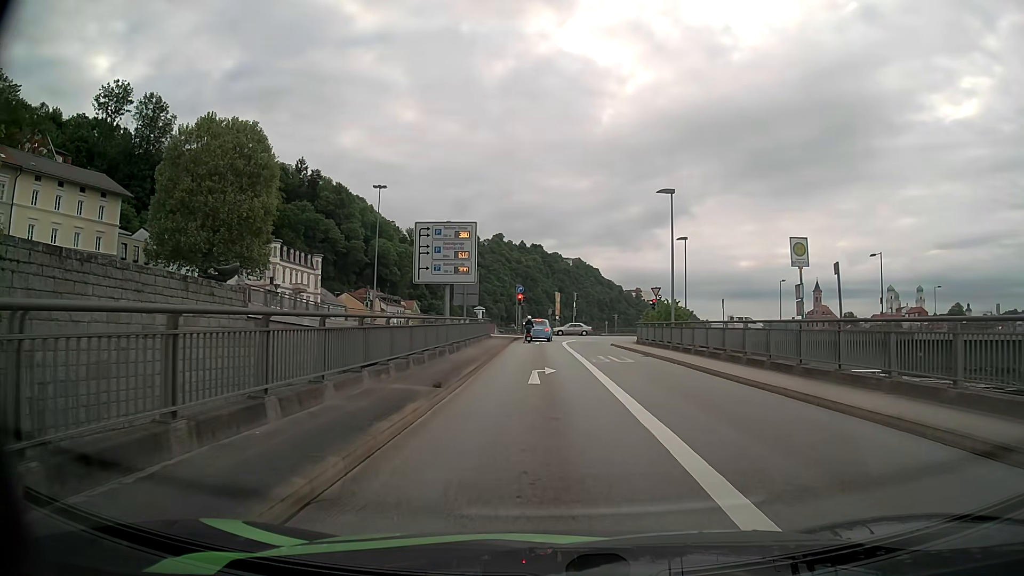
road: primary_link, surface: asphalt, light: Day
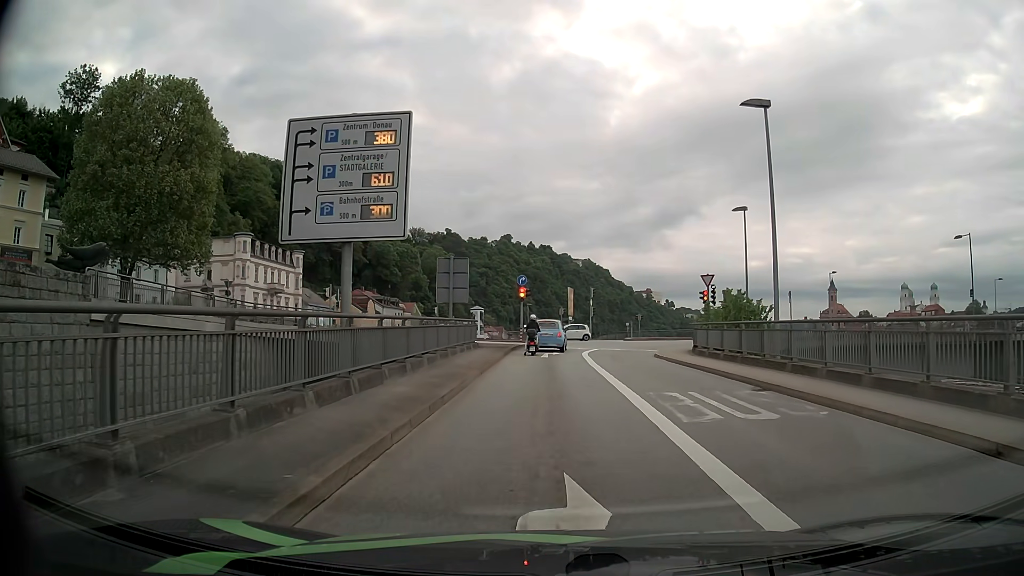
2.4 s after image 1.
(0.0, +13.9) m; 0°
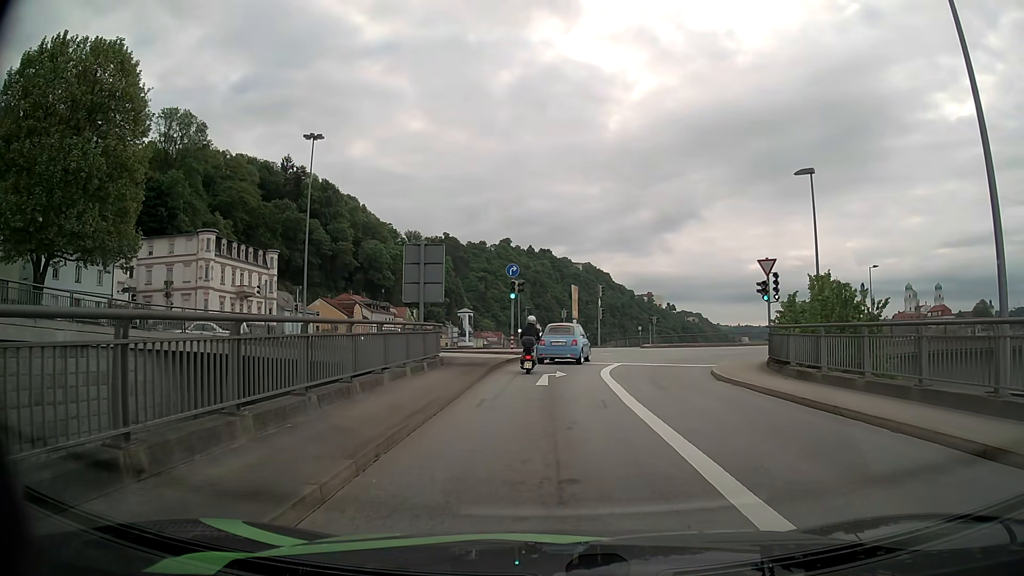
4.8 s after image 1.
(0.0, +10.5) m; 0°
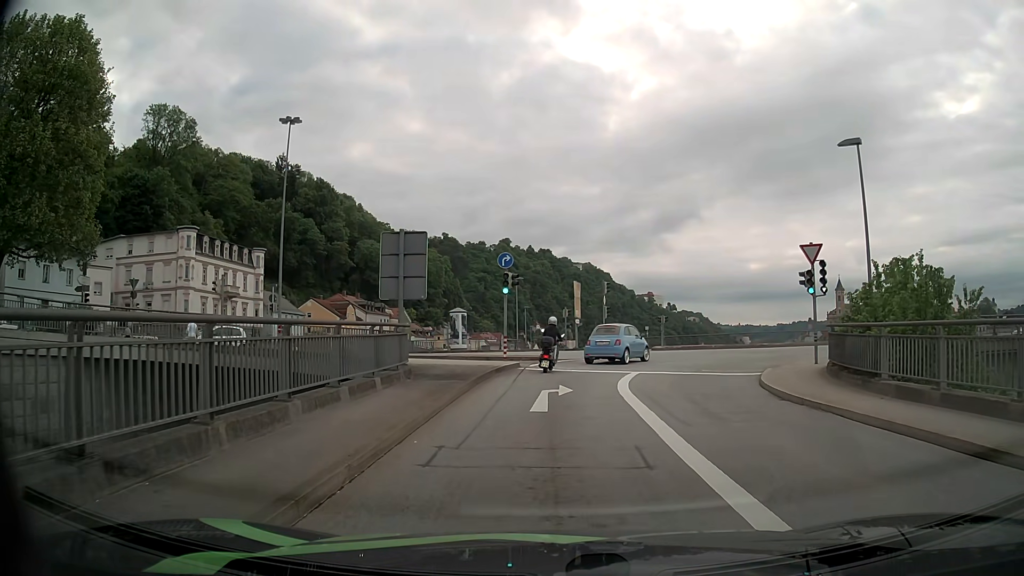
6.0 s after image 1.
(0.0, +5.0) m; 0°
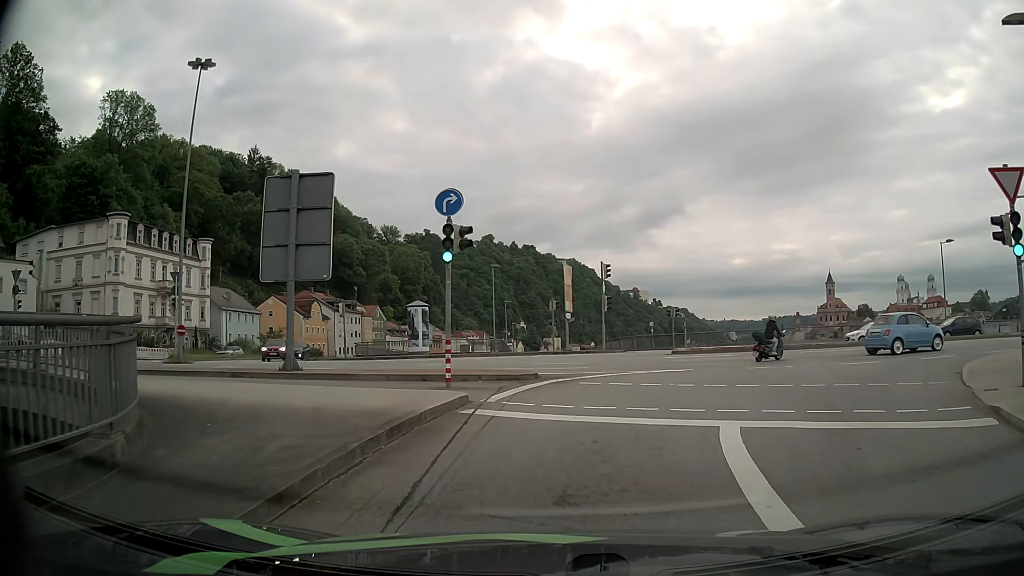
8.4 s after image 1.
(0.0, +11.9) m; +1°
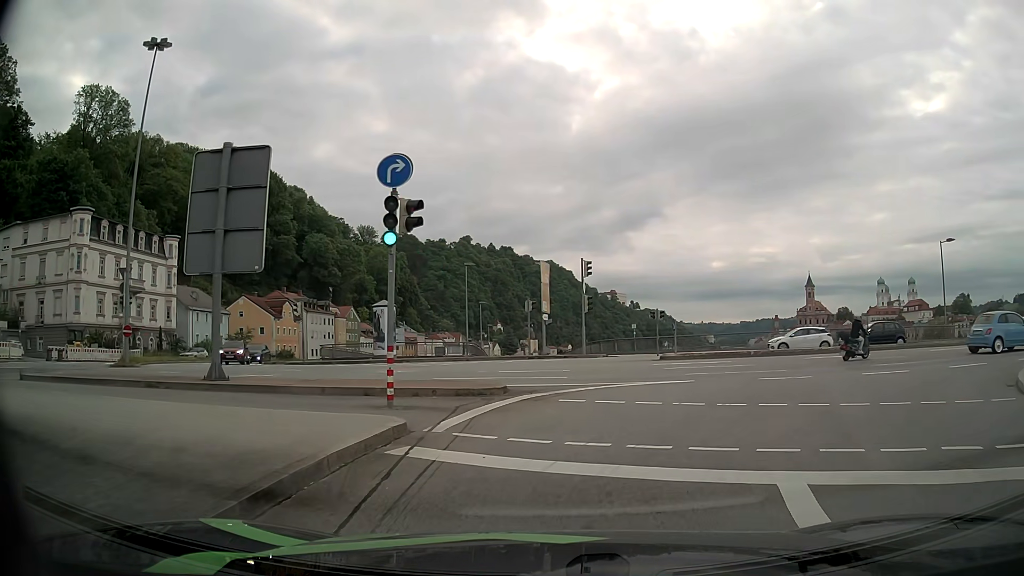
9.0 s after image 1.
(0.0, +3.2) m; +3°
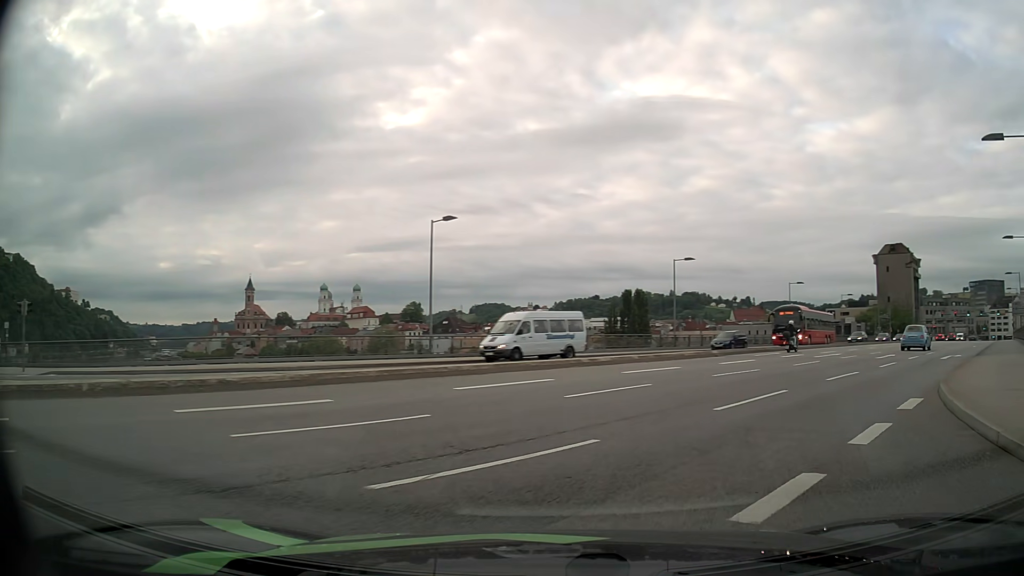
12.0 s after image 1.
(+5.5, +14.7) m; +48°
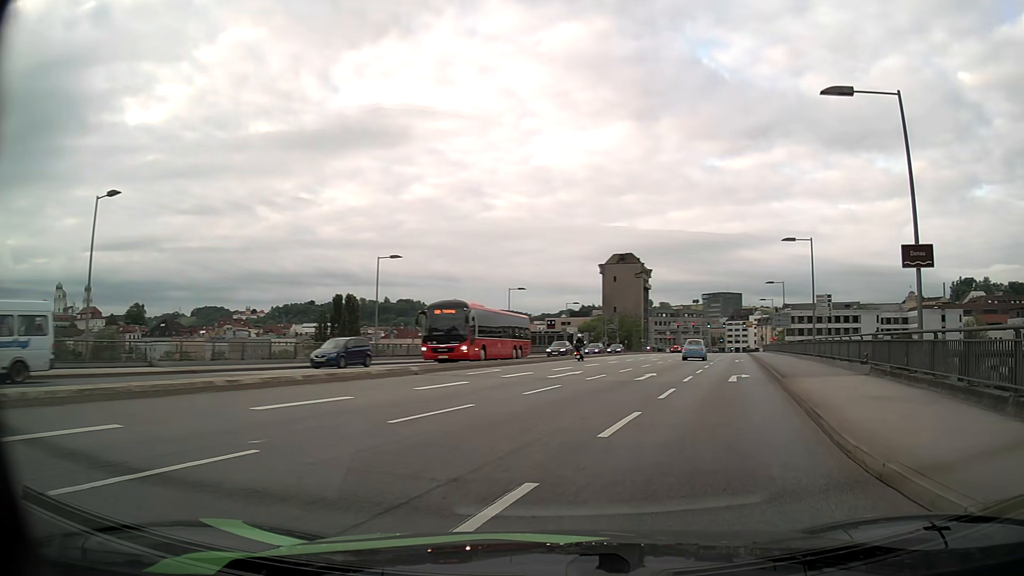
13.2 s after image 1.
(+1.6, +7.3) m; +24°
